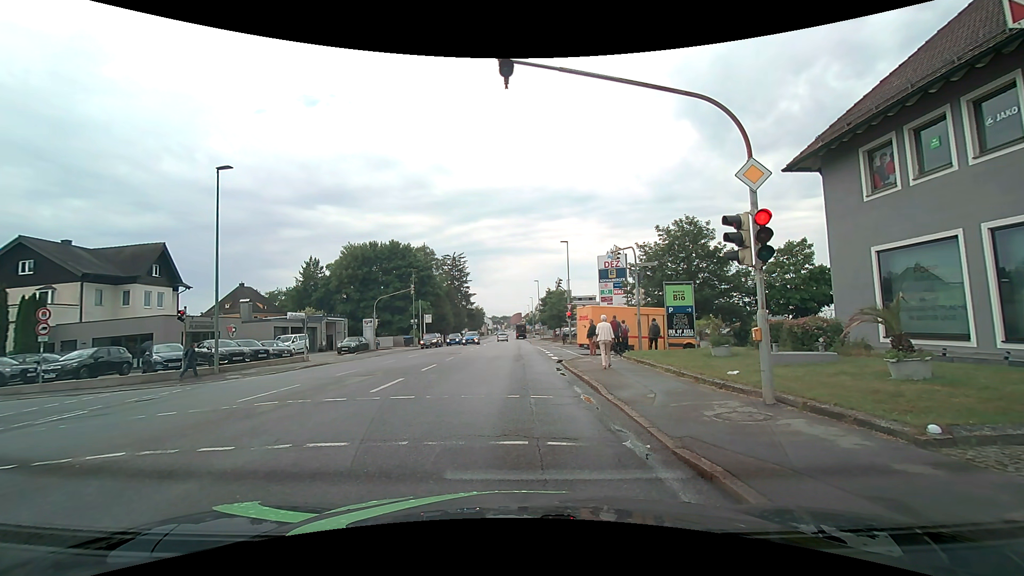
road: tertiary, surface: asphalt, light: Day
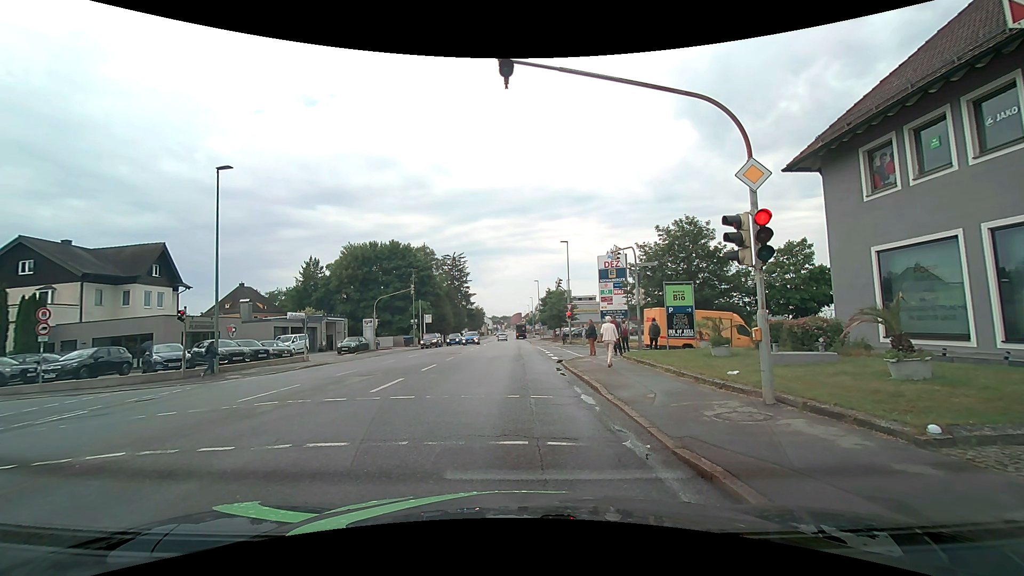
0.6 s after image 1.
(0.0, 0.0) m; 0°
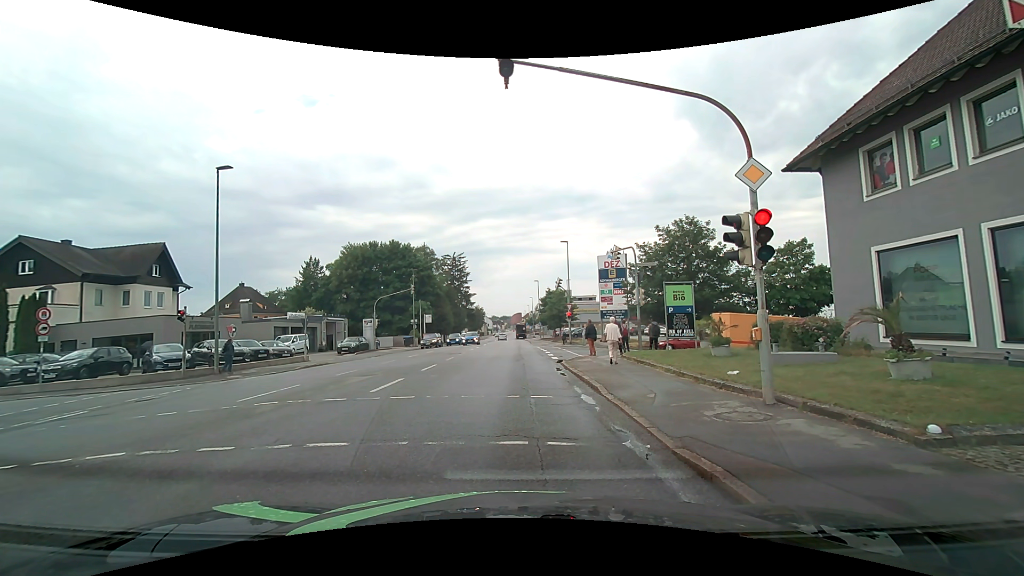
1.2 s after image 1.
(0.0, 0.0) m; 0°
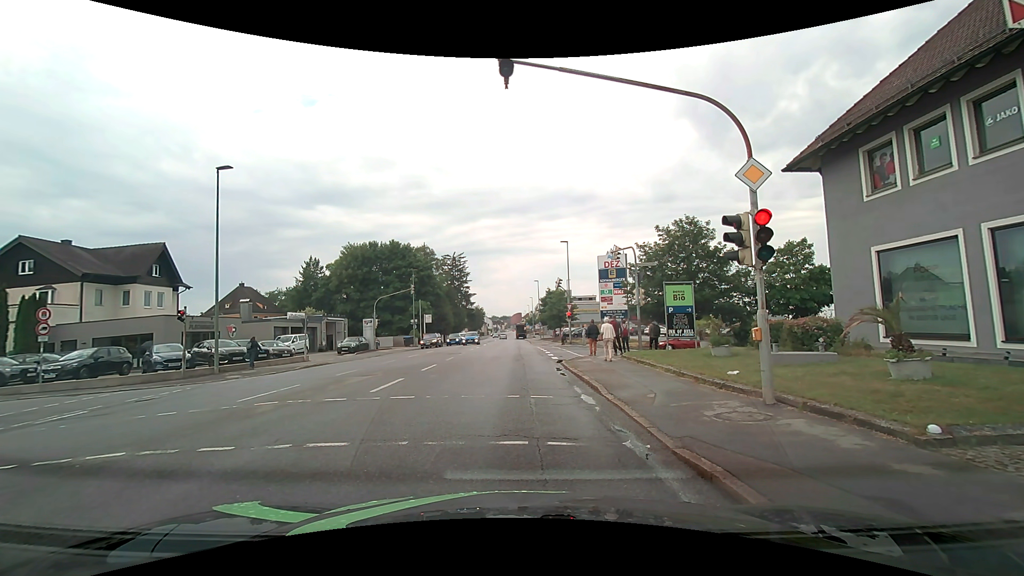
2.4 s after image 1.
(0.0, 0.0) m; 0°
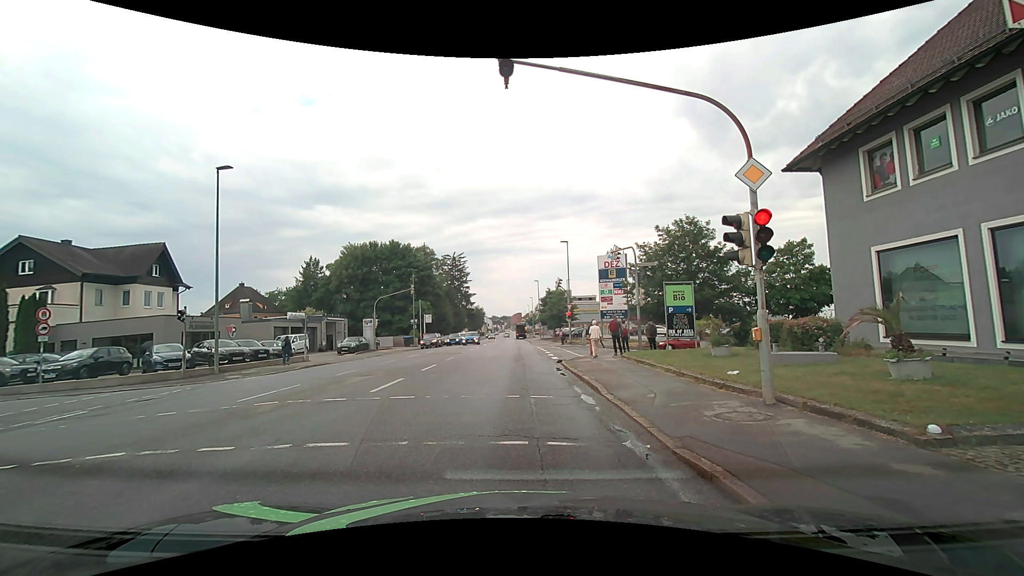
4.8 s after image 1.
(0.0, 0.0) m; 0°
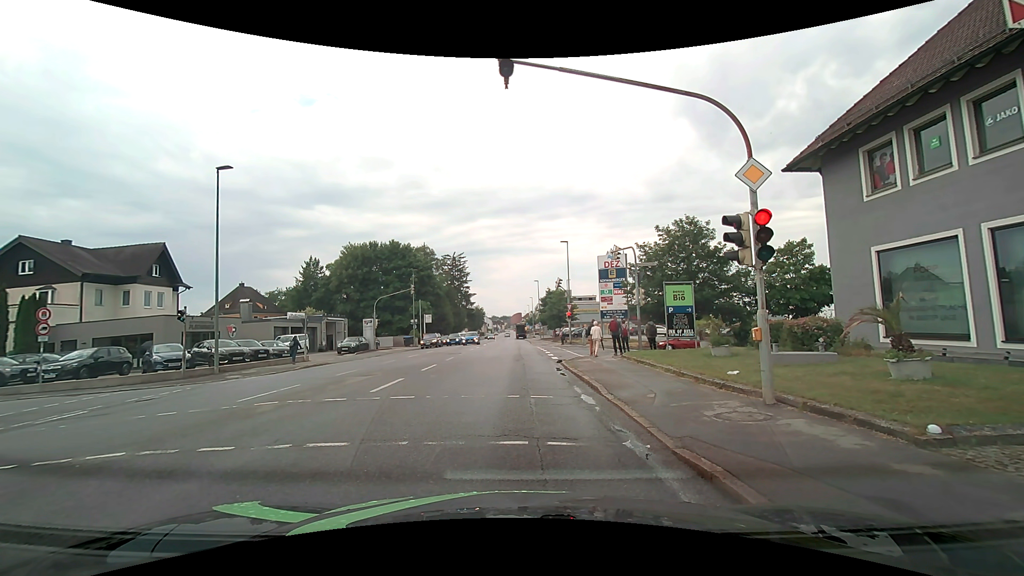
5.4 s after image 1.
(0.0, 0.0) m; 0°
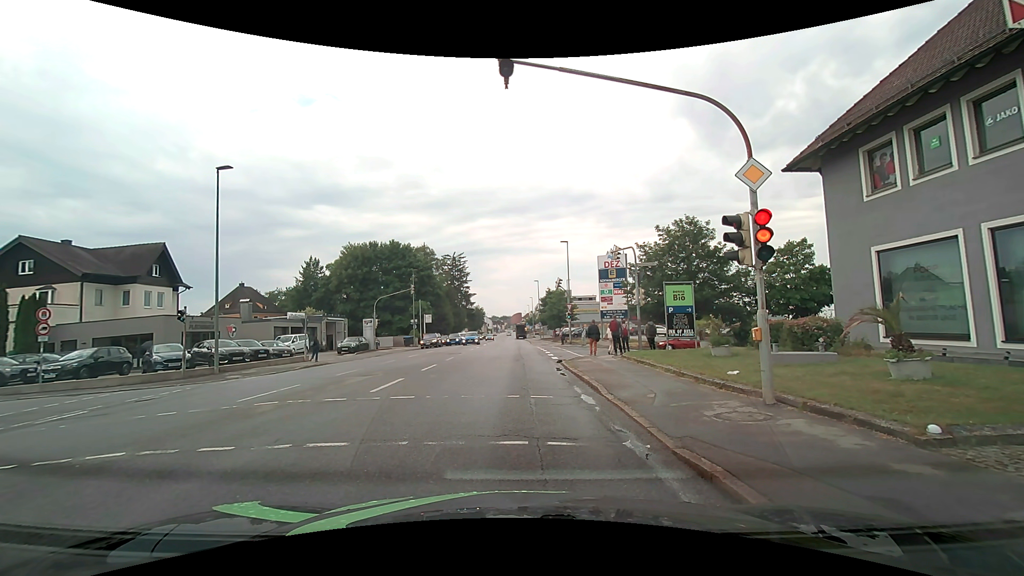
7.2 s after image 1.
(0.0, 0.0) m; 0°
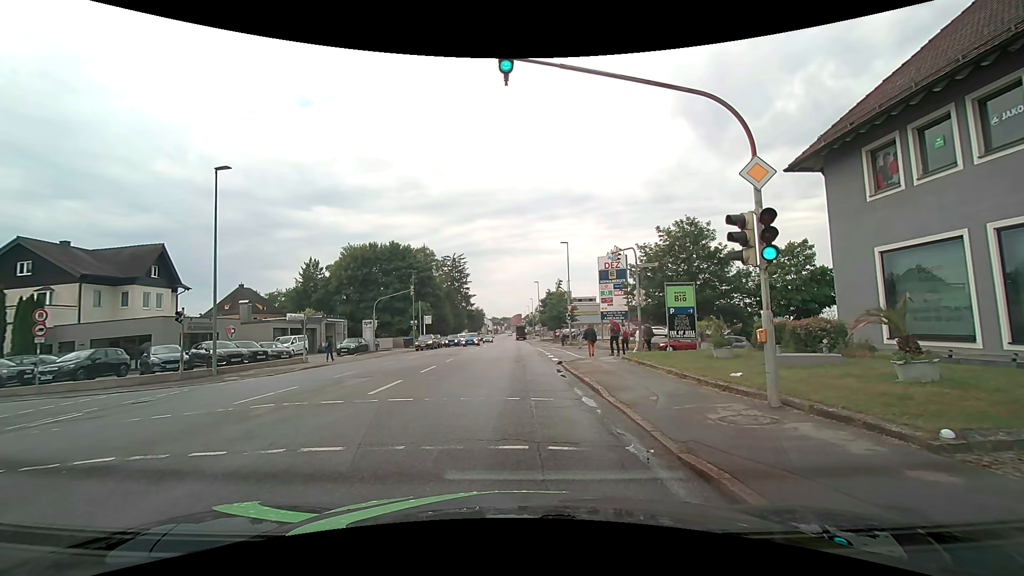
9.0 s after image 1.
(0.0, +0.1) m; 0°
(0, +10) (0, +20) (0, +30) (0, +40) (0, +50) (0, +60) (0, +70) (0, +80) (-1, +90) (-2, +100) m
